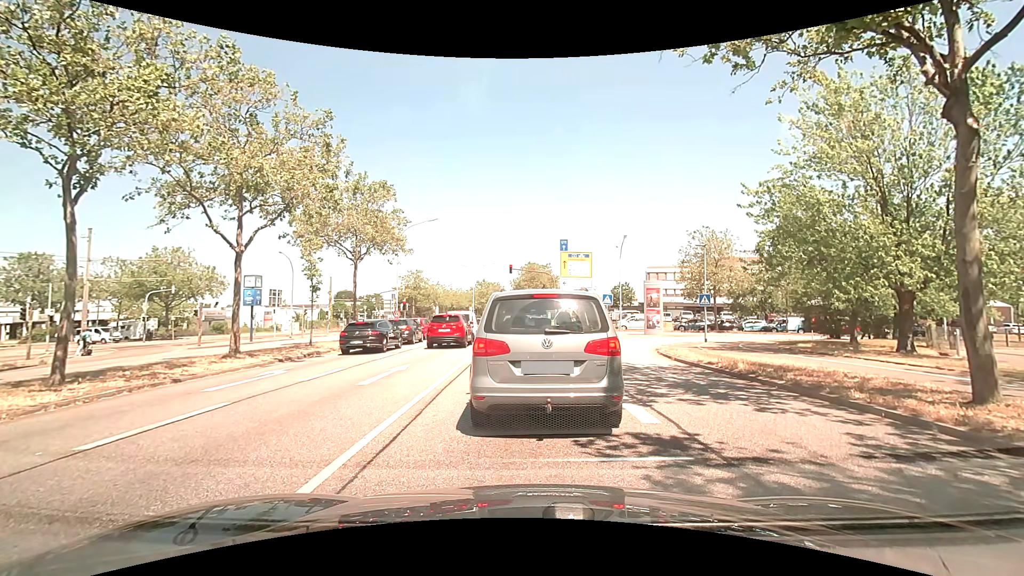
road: primary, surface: asphalt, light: Day
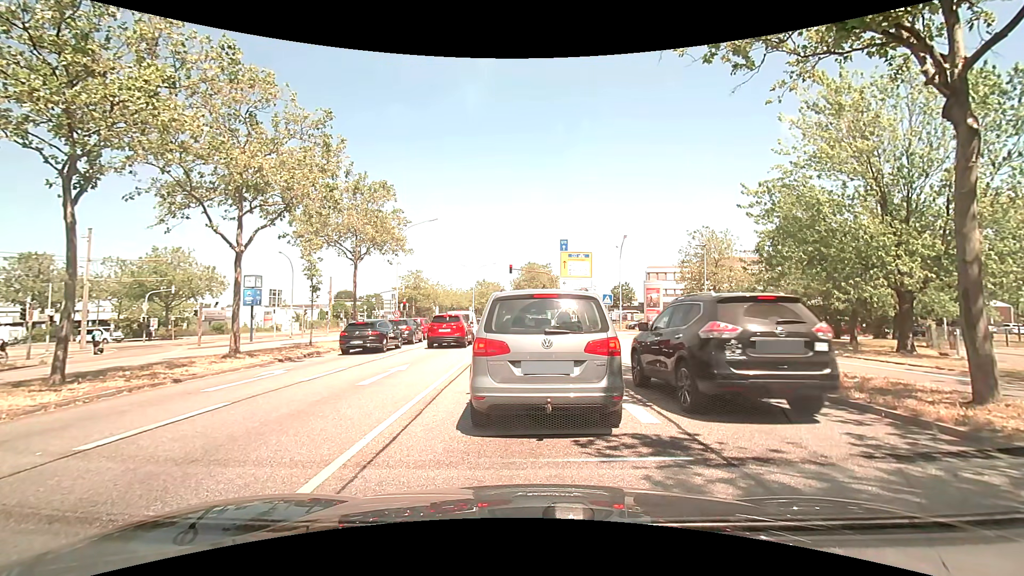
(0.0, 0.0) m; 0°
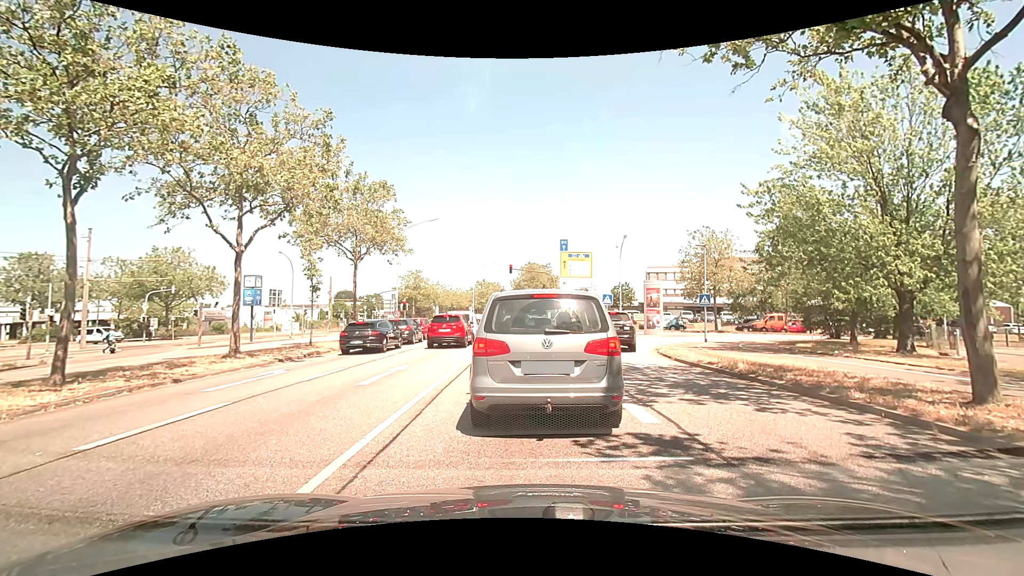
(0.0, 0.0) m; 0°
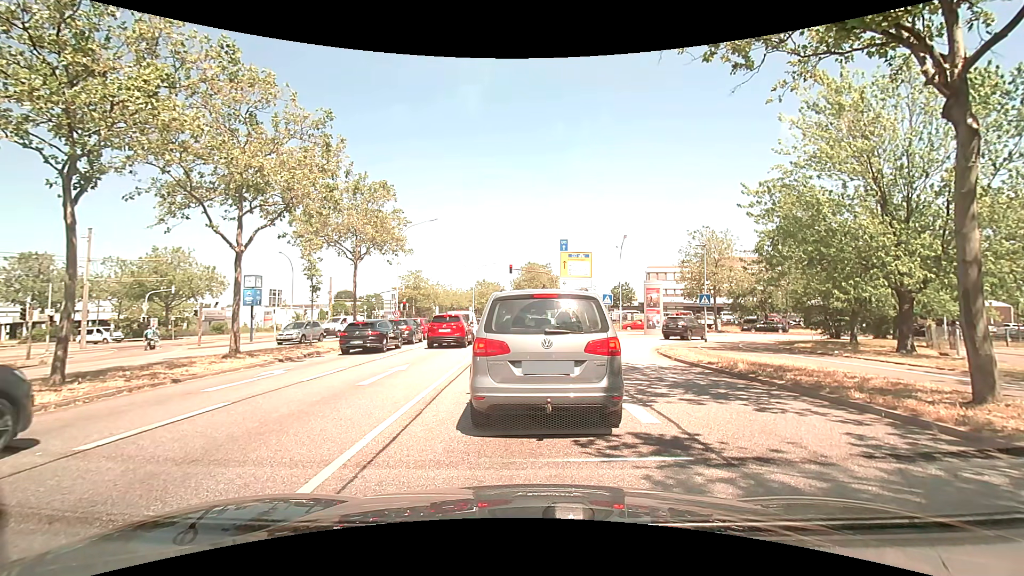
(0.0, 0.0) m; 0°
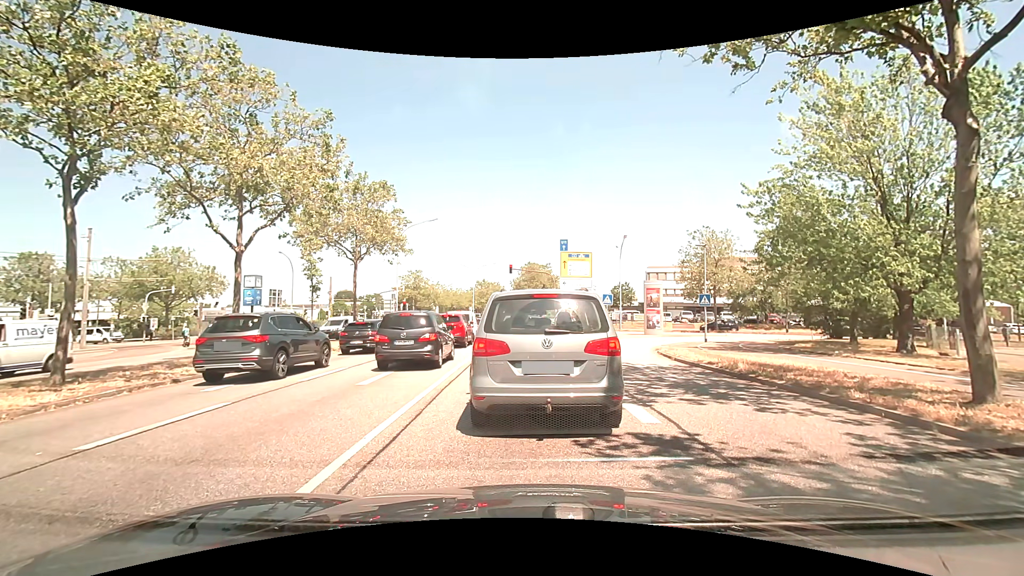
(0.0, 0.0) m; 0°
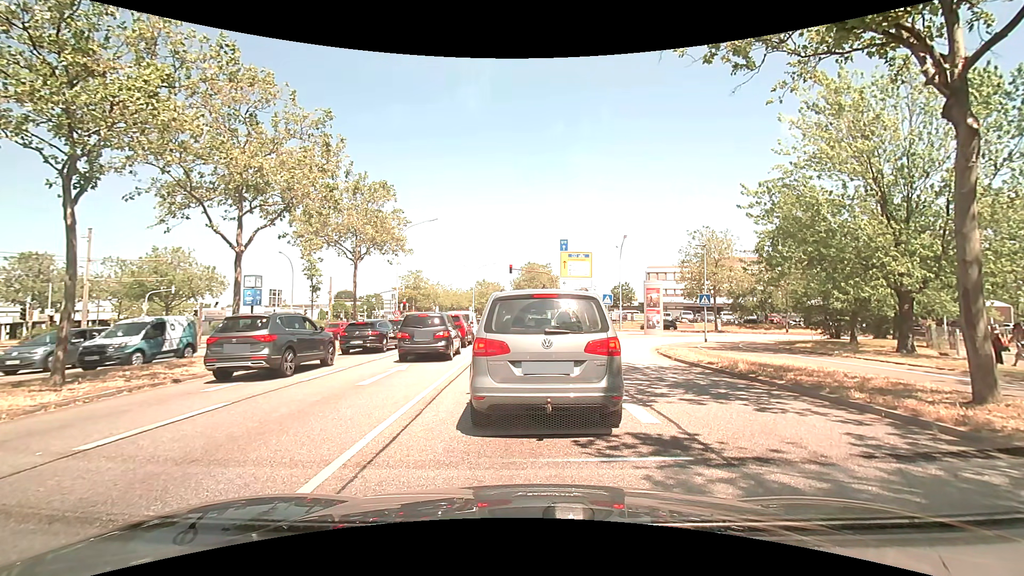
(0.0, 0.0) m; 0°
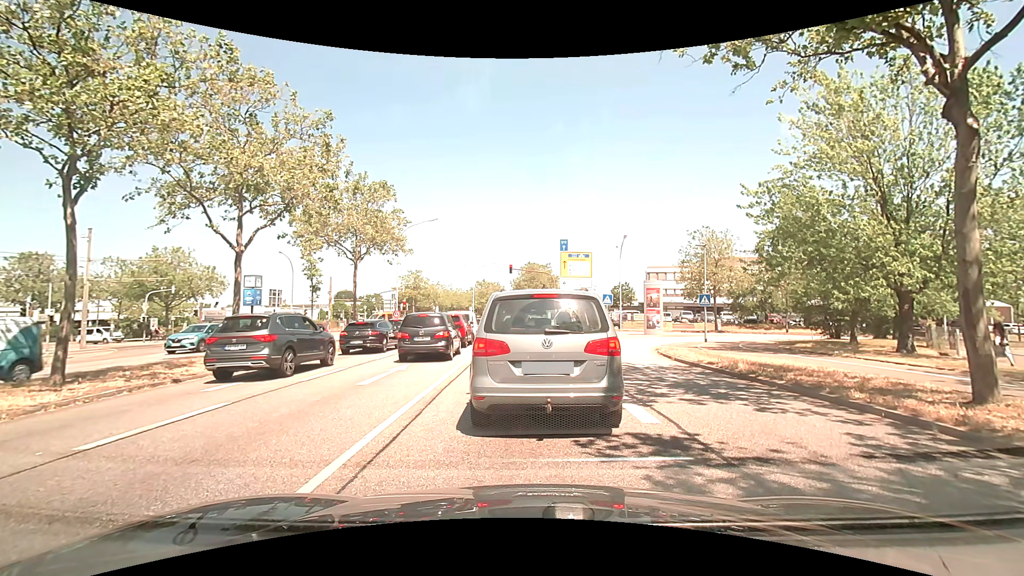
(0.0, 0.0) m; 0°
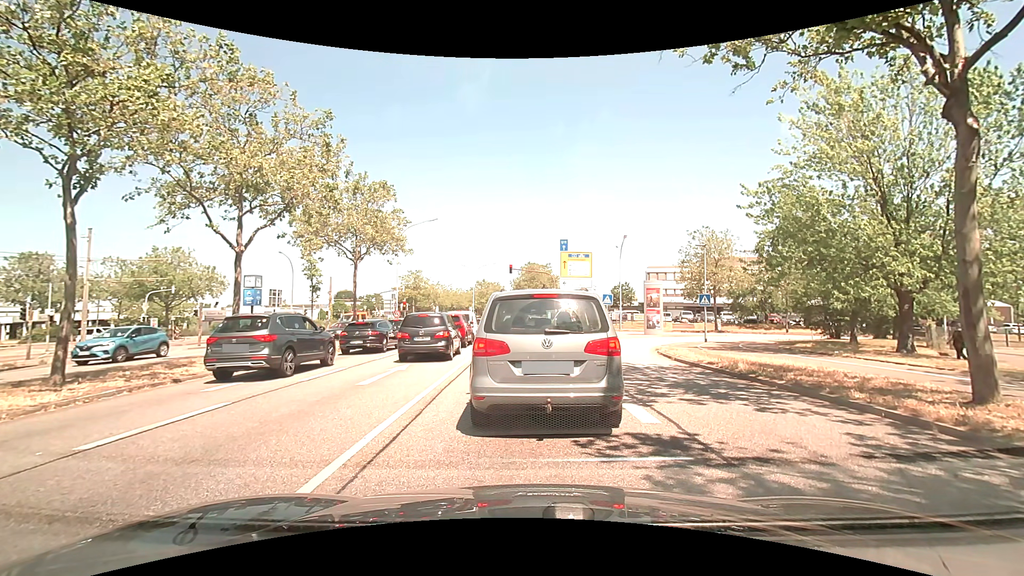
(0.0, 0.0) m; 0°
(+1, +10) (+1, +20) (+1, +30) (+2, +40) (+2, +50) (+3, +60) (+3, +70) (+4, +80) (+4, +90) (+4, +100) m
